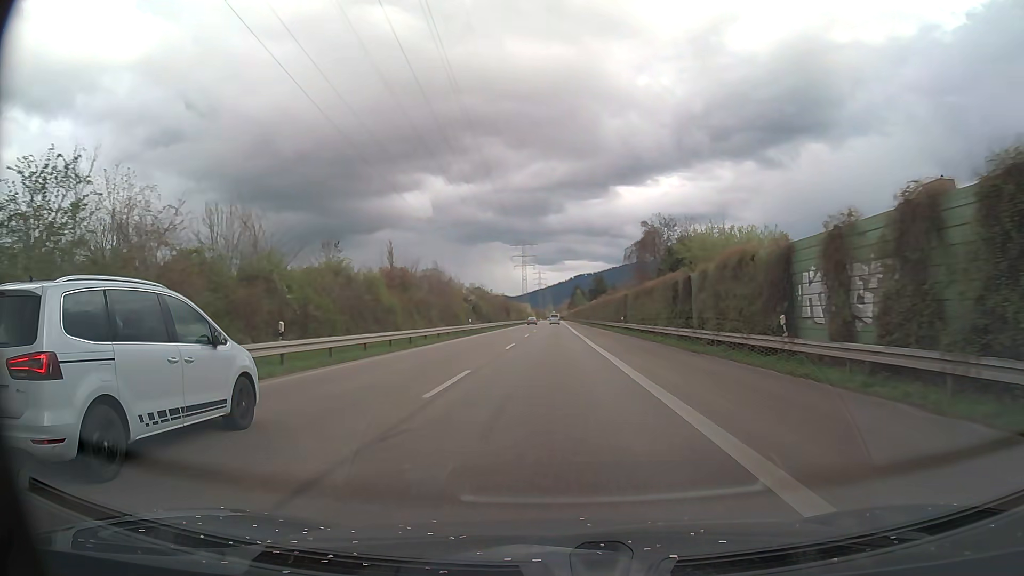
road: trunk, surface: asphalt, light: Day
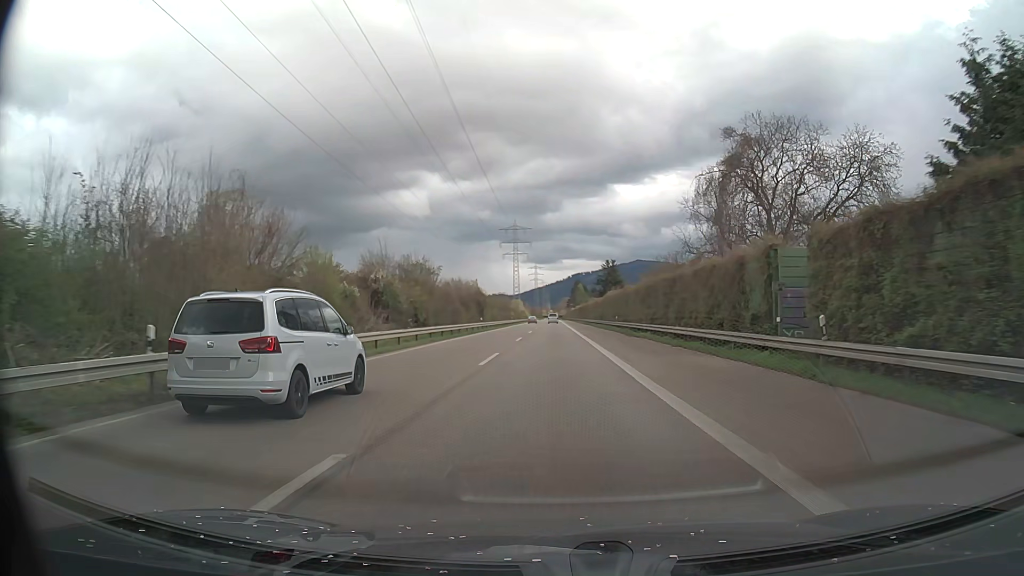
(-0.1, +46.7) m; 0°
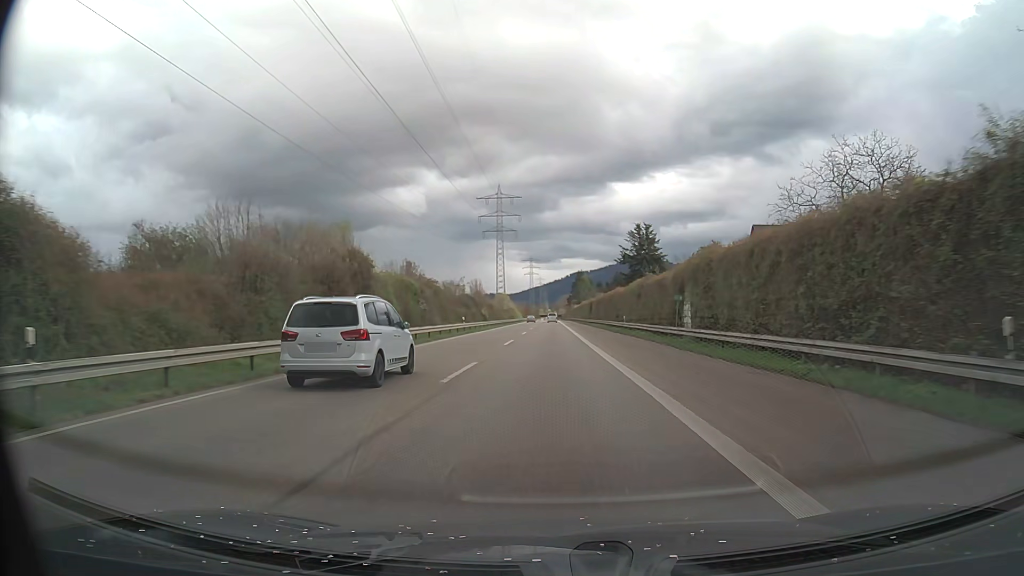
(+0.3, +59.6) m; 0°
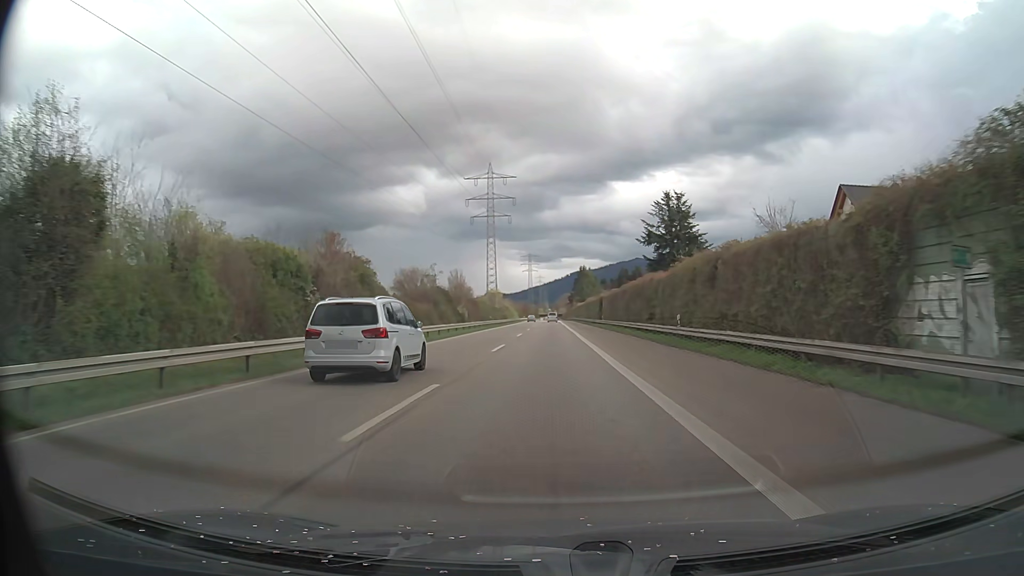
(0.0, +24.3) m; 0°
(0, +10) (0, +20) (0, +30) (0, +40) (0, +50) (0, +60) (0, +70) (0, +80) (0, +90) (0, +100) m
